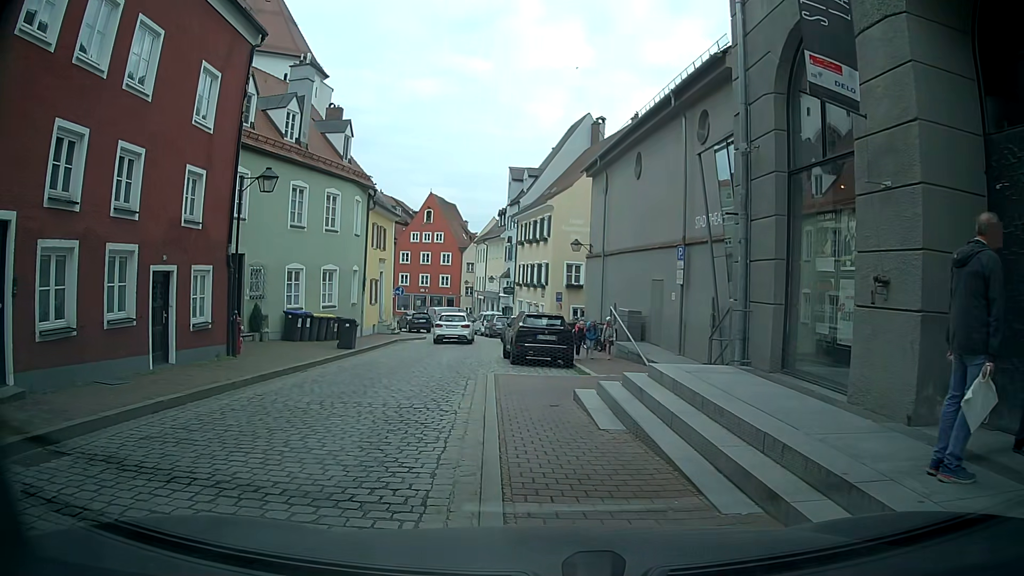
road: residential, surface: sett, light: Day
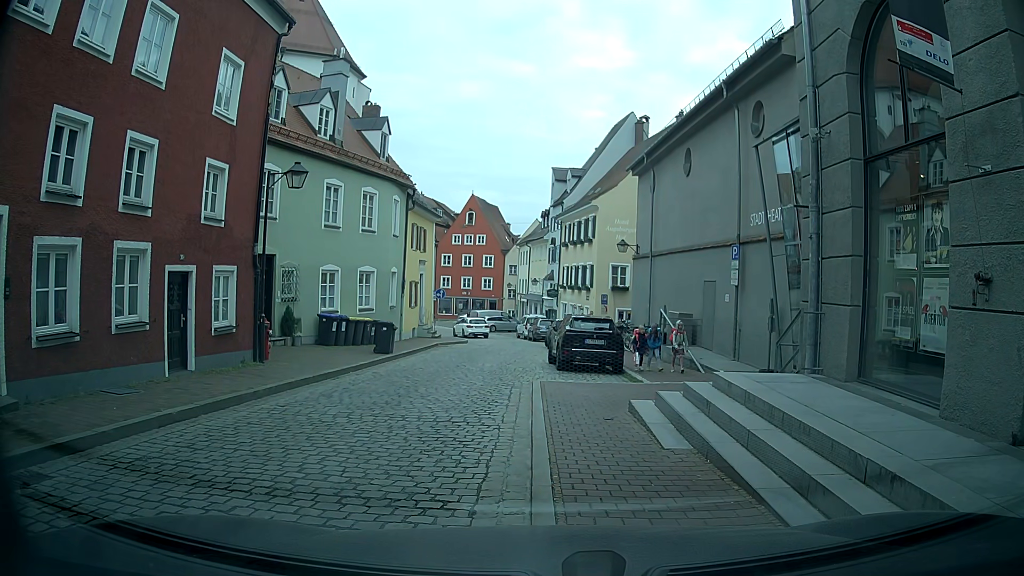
(0.0, +1.0) m; -3°
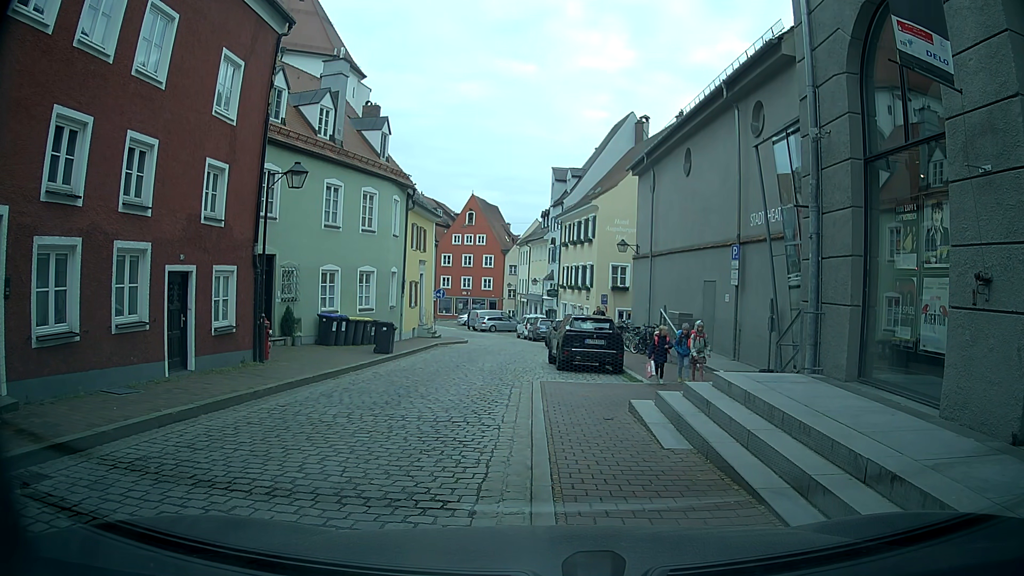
(0.0, 0.0) m; 0°
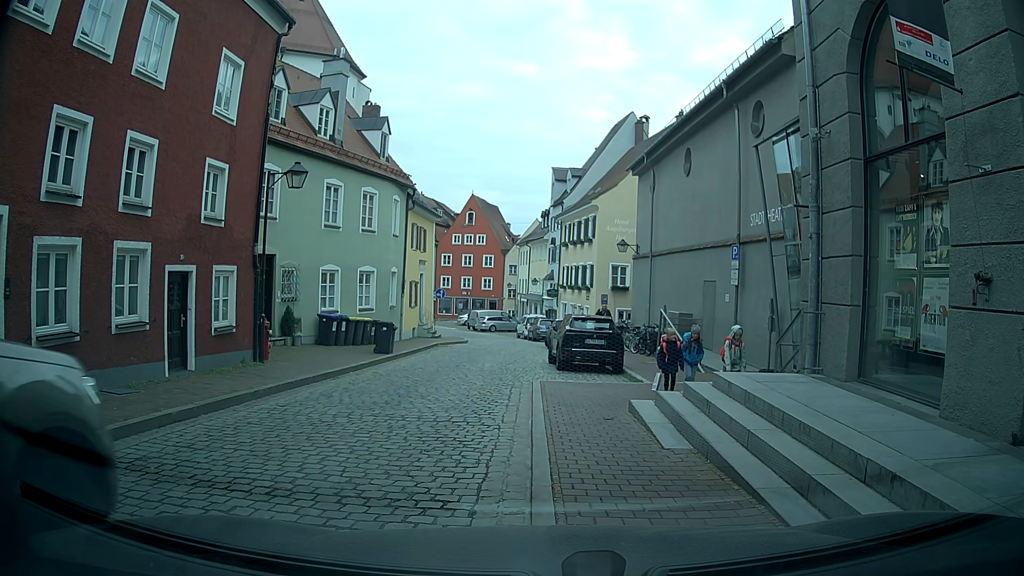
(0.0, 0.0) m; 0°
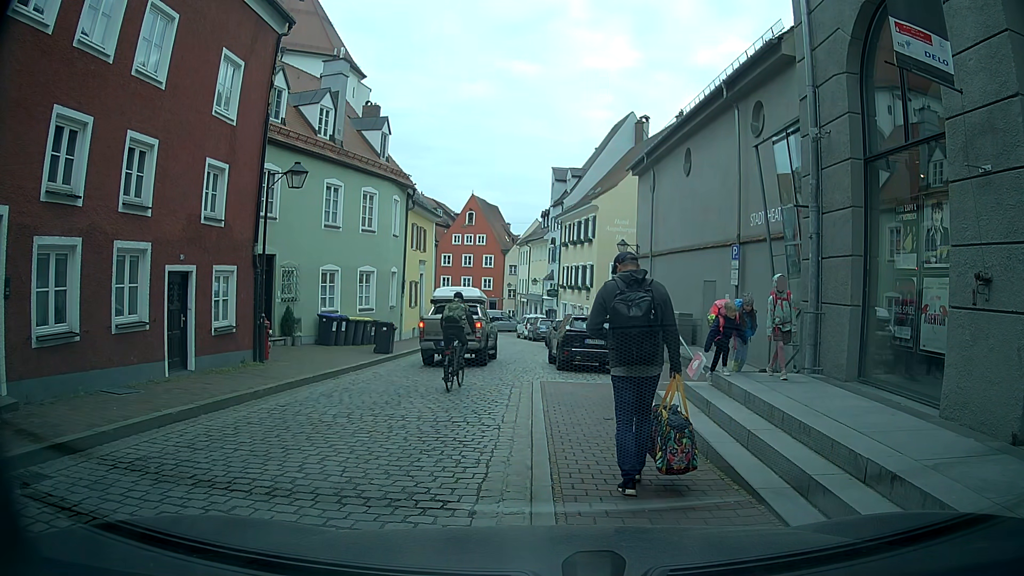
(0.0, 0.0) m; 0°
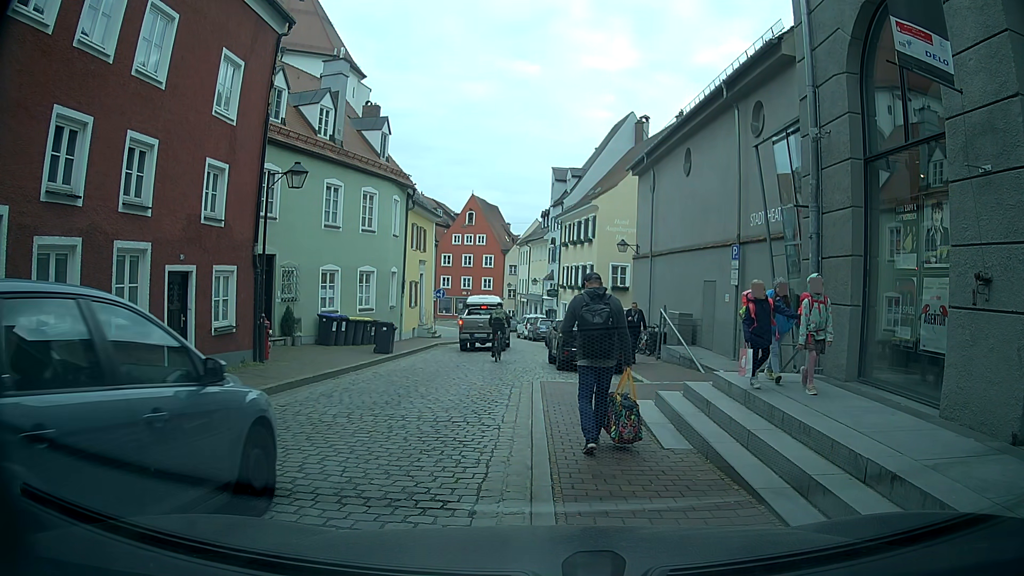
(0.0, 0.0) m; 0°
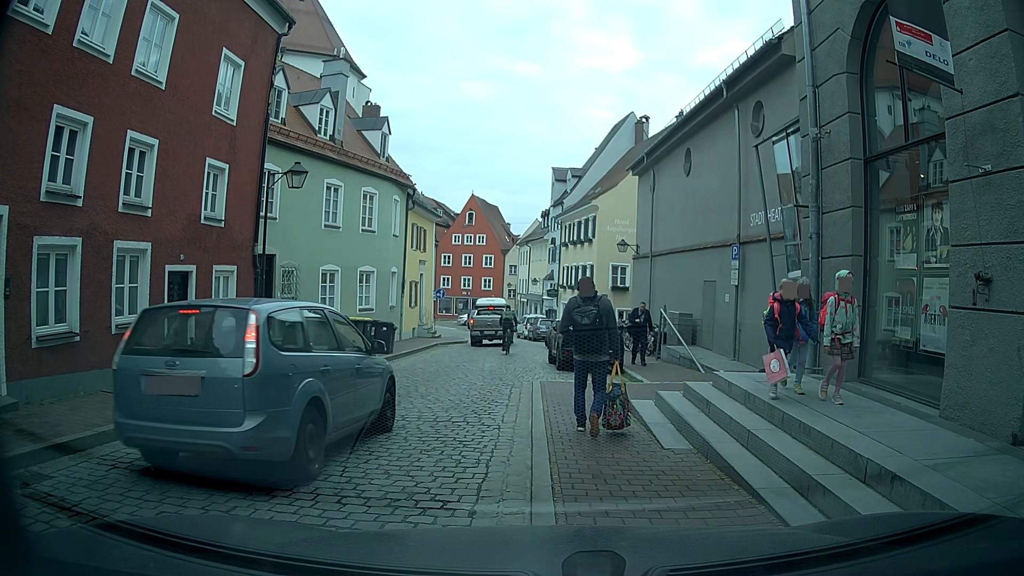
(0.0, 0.0) m; 0°
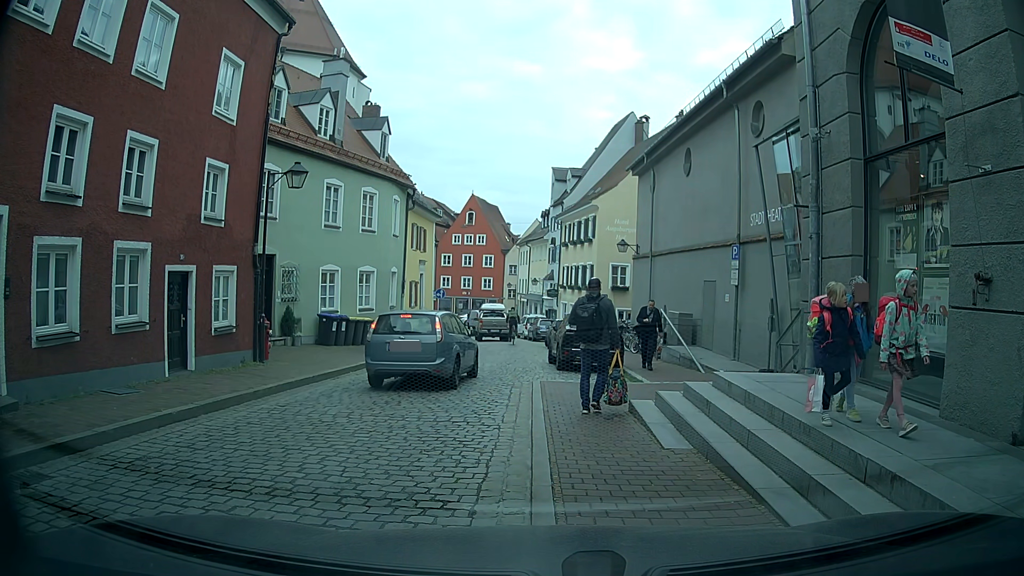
(0.0, 0.0) m; 0°
